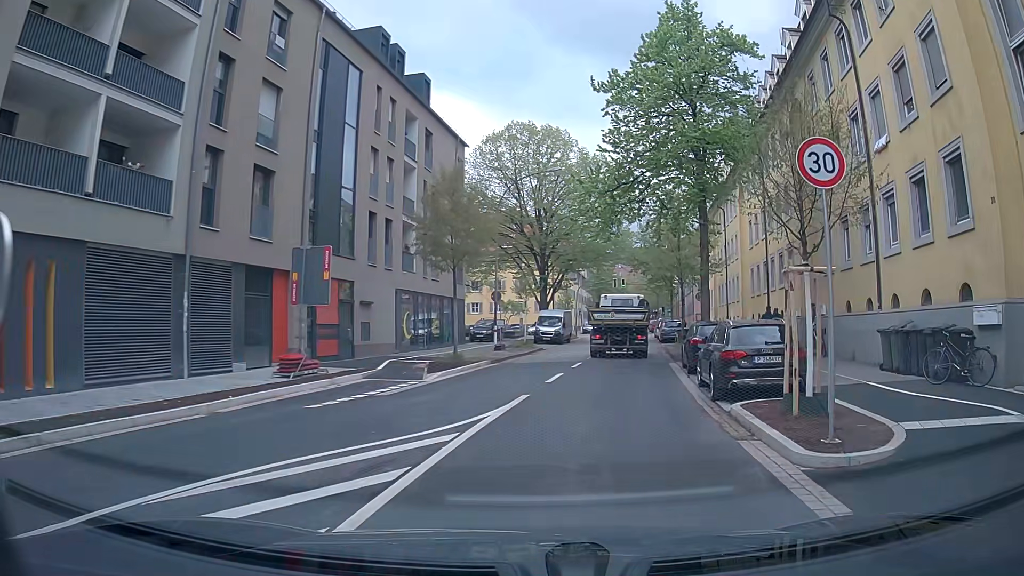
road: tertiary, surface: asphalt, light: Day
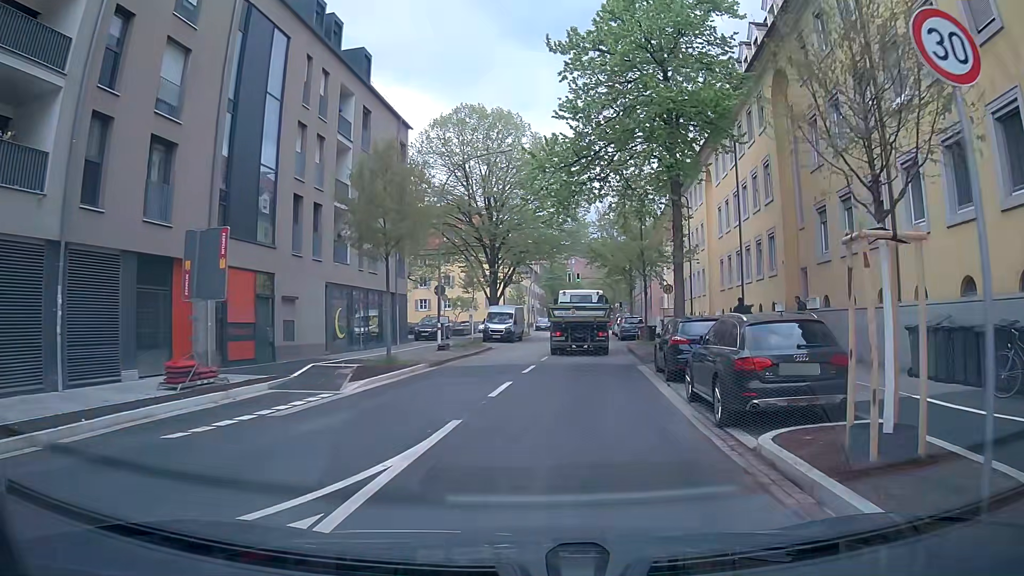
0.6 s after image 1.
(0.0, +3.7) m; -1°
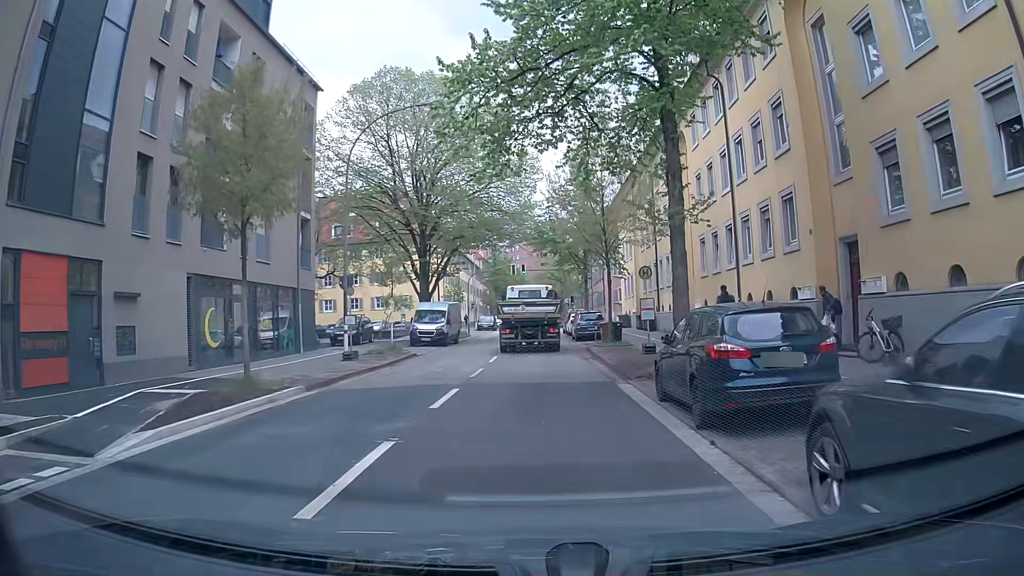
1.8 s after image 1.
(+0.5, +7.7) m; +5°
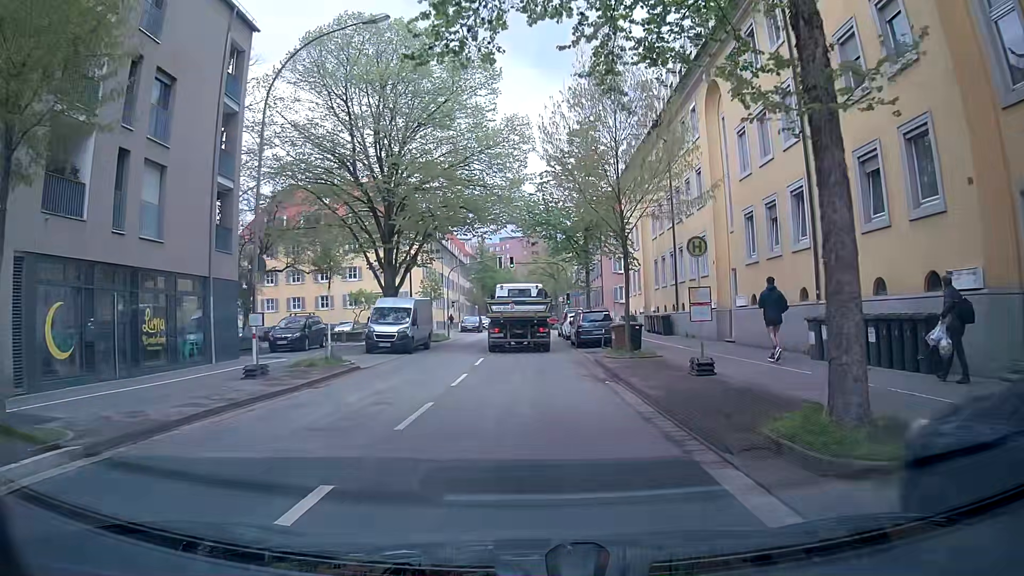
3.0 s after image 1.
(+0.1, +8.1) m; 0°
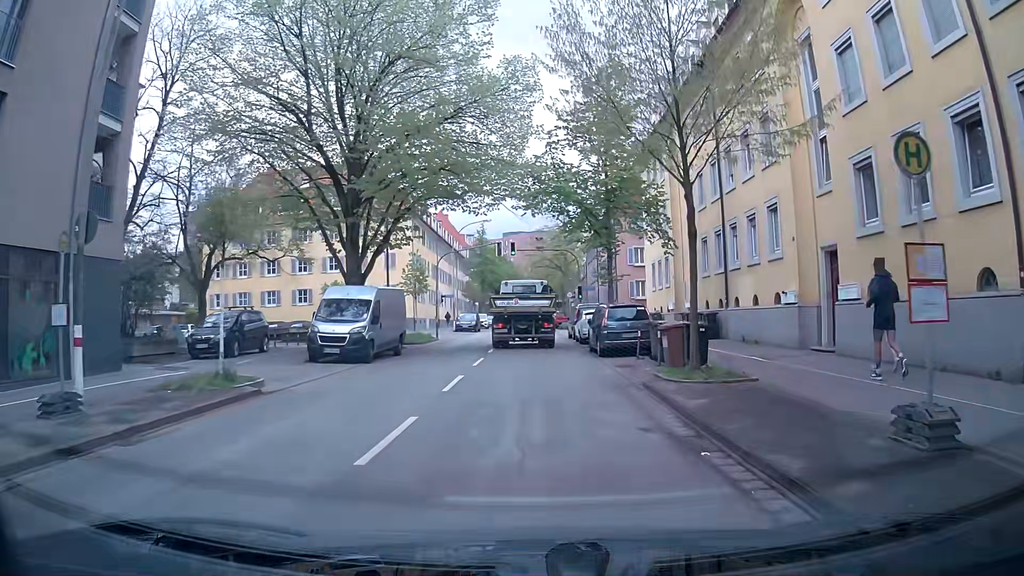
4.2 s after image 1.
(+0.1, +8.3) m; +1°
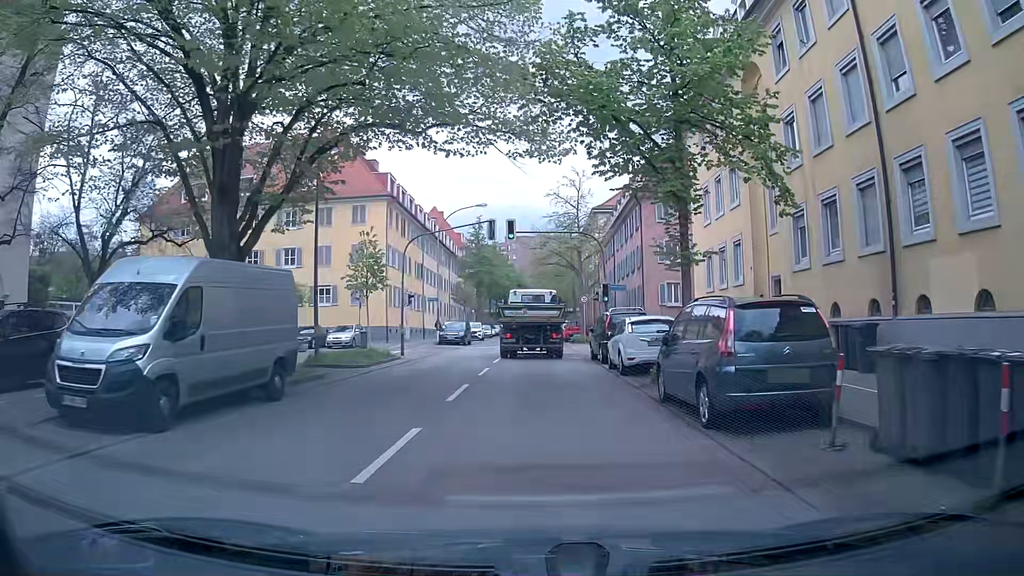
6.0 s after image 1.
(-0.1, +12.8) m; -1°
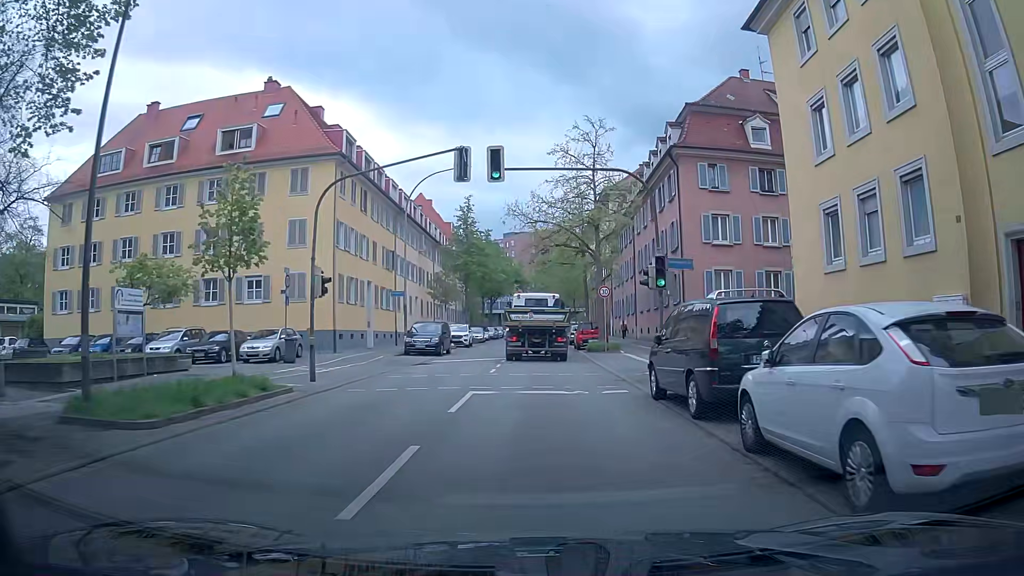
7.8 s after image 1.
(+0.1, +12.9) m; 0°
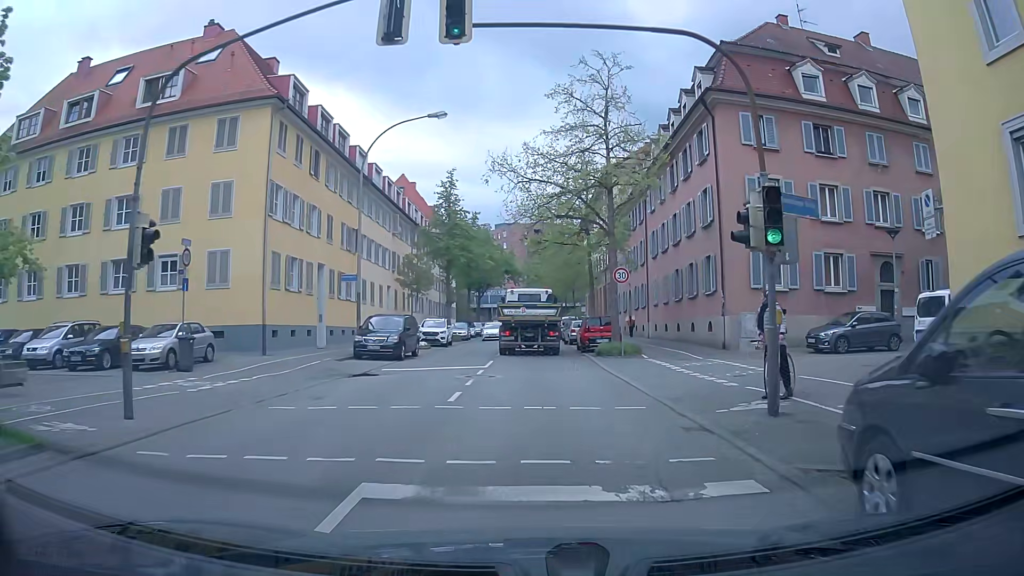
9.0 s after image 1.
(+0.2, +8.7) m; +2°
